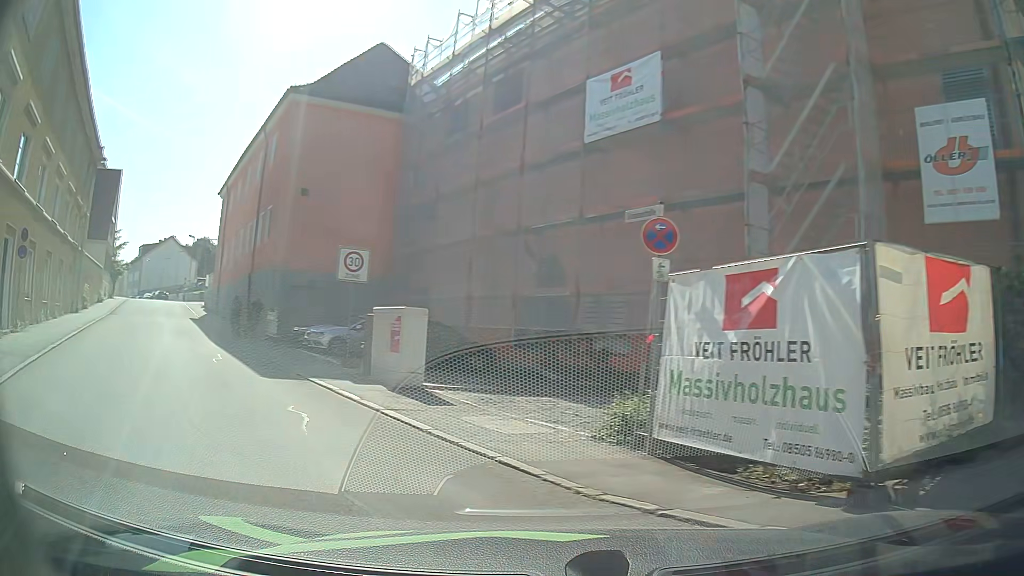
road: residential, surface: asphalt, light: Day
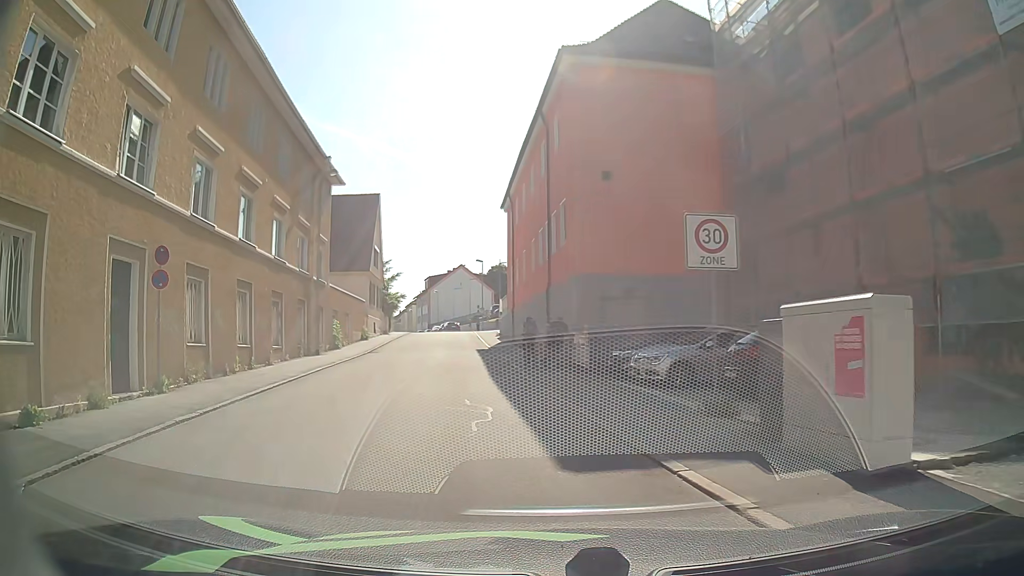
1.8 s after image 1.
(-2.4, +7.0) m; -27°
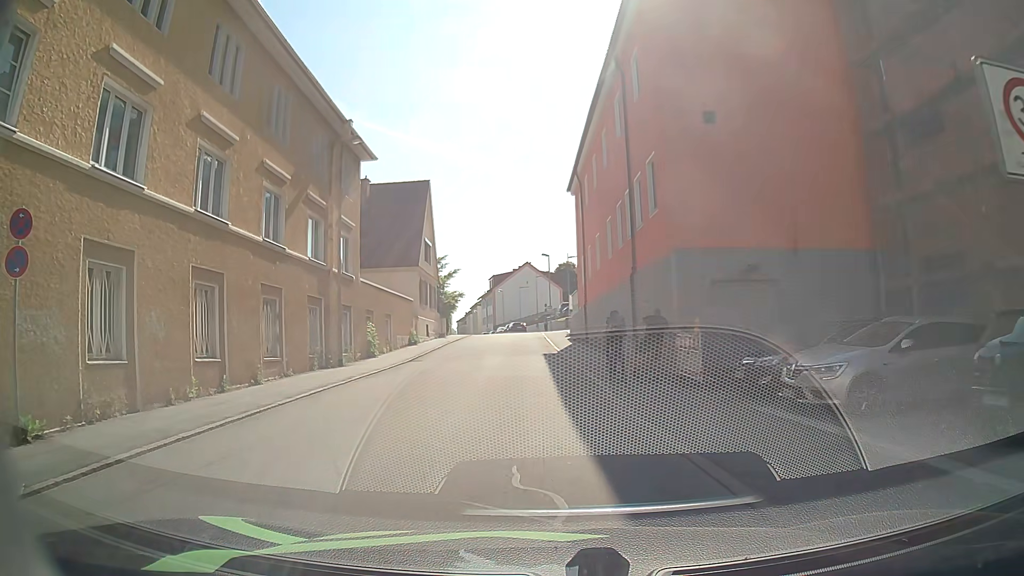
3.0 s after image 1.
(-0.6, +6.4) m; -7°
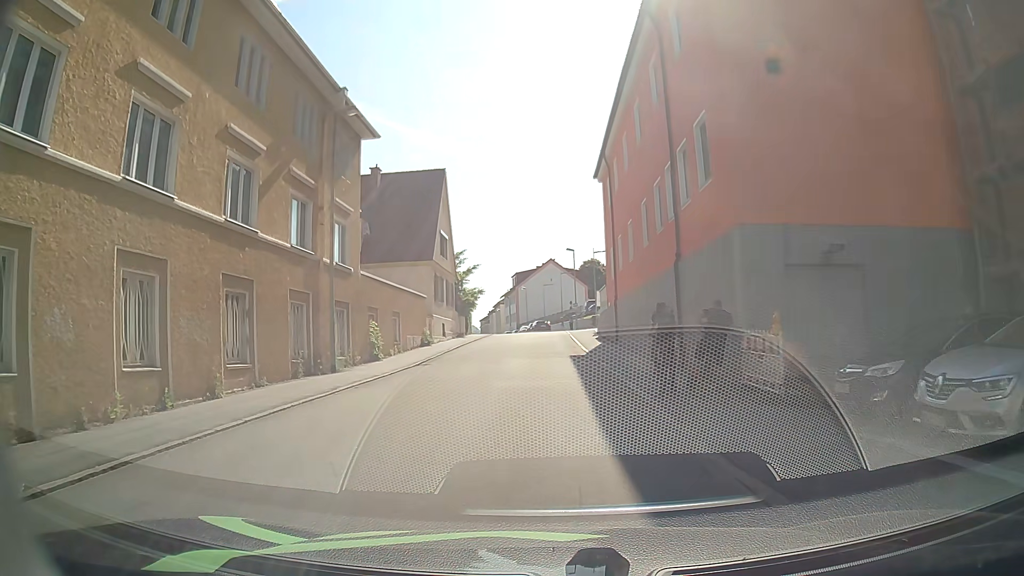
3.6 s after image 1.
(-0.1, +3.6) m; -2°
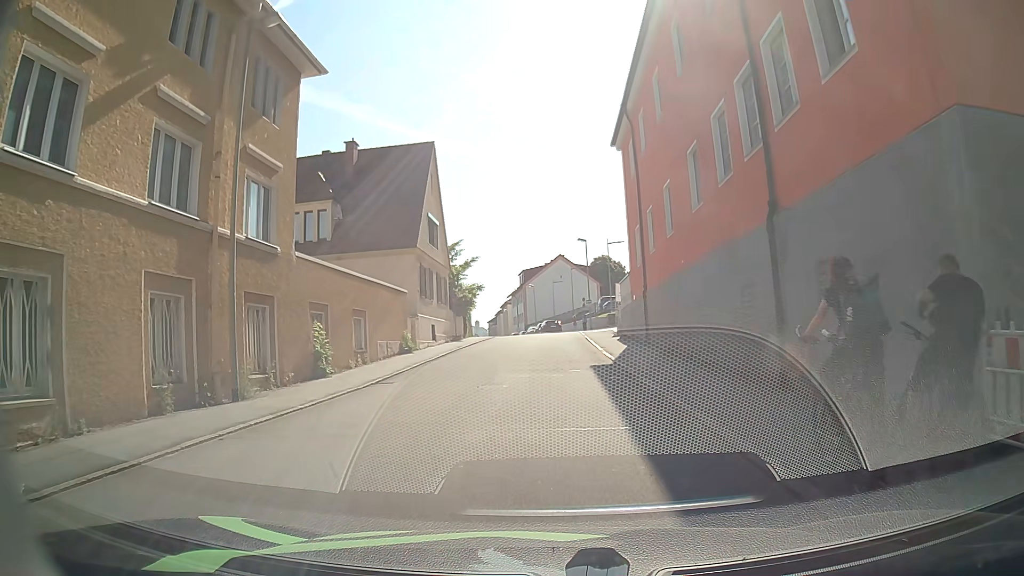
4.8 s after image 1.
(-0.1, +7.3) m; -2°
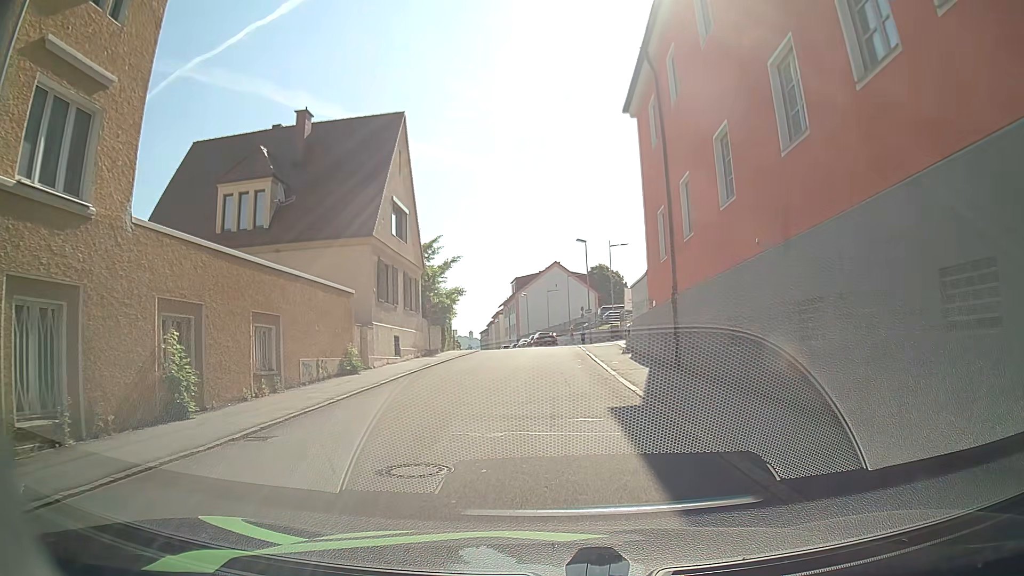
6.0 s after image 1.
(+0.1, +7.5) m; +1°
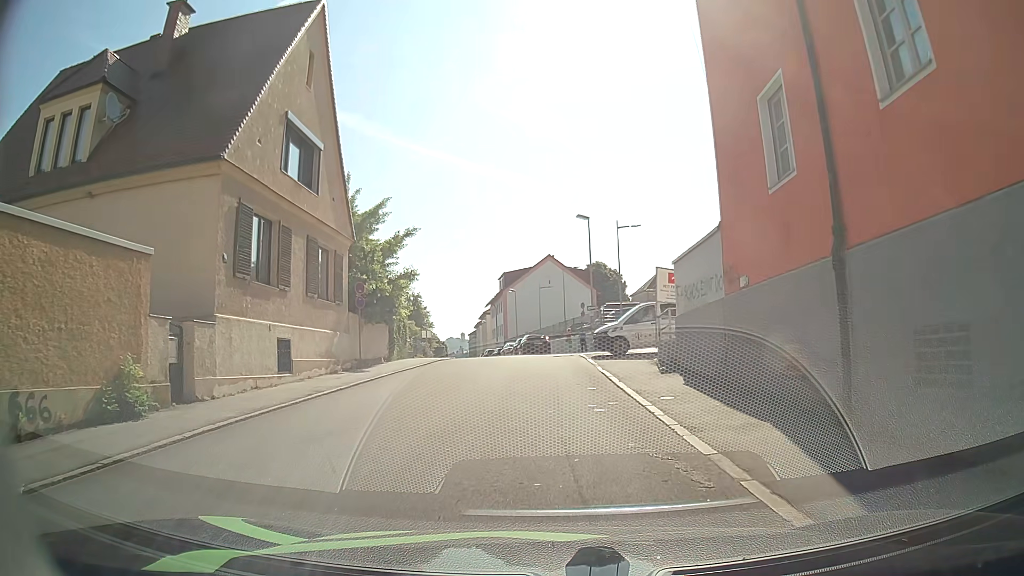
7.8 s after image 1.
(+0.1, +11.7) m; +1°
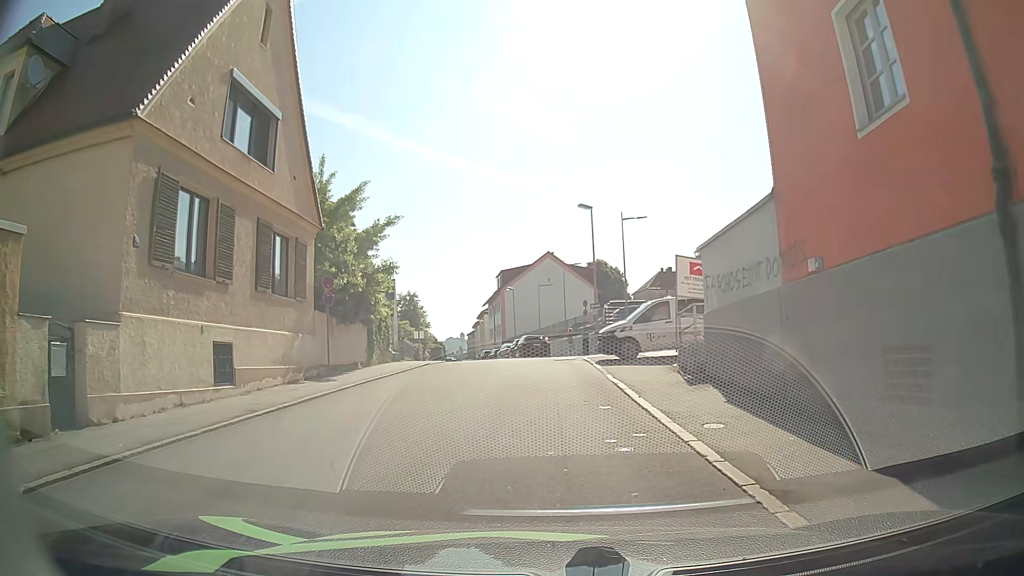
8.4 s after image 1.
(0.0, +3.3) m; 0°
